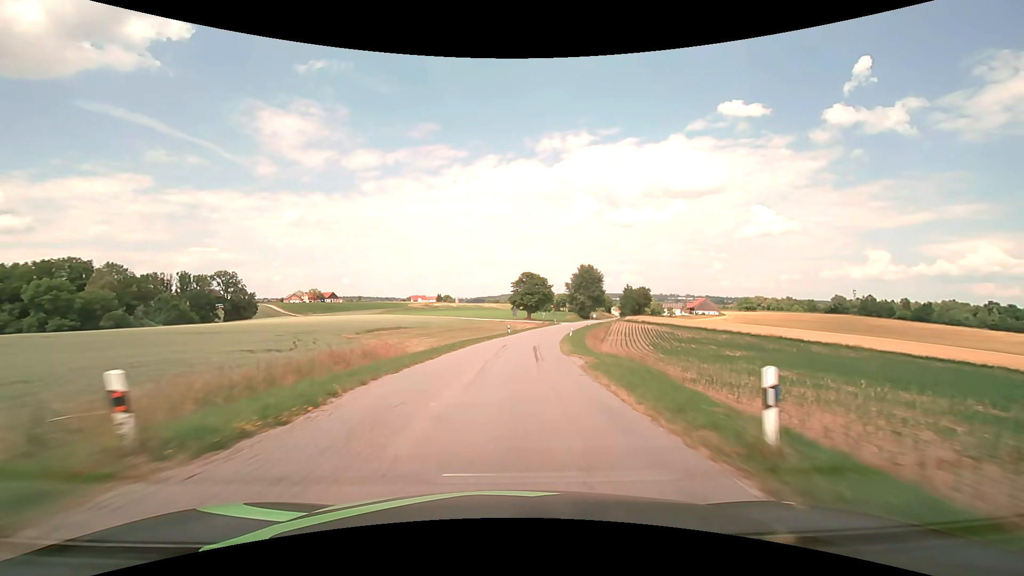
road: tertiary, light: Day
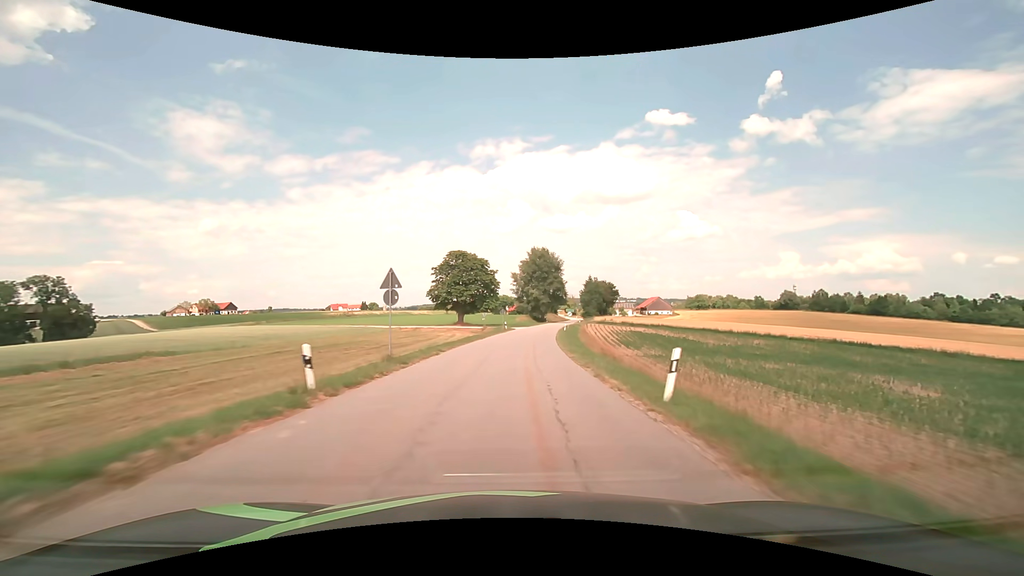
(+2.7, +45.5) m; +7°
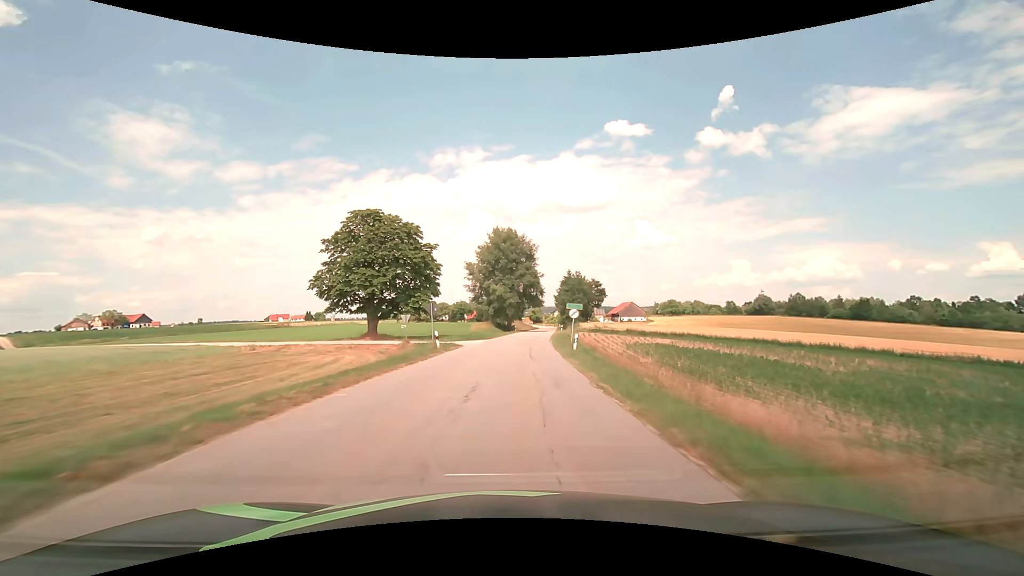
(+1.4, +33.8) m; +4°
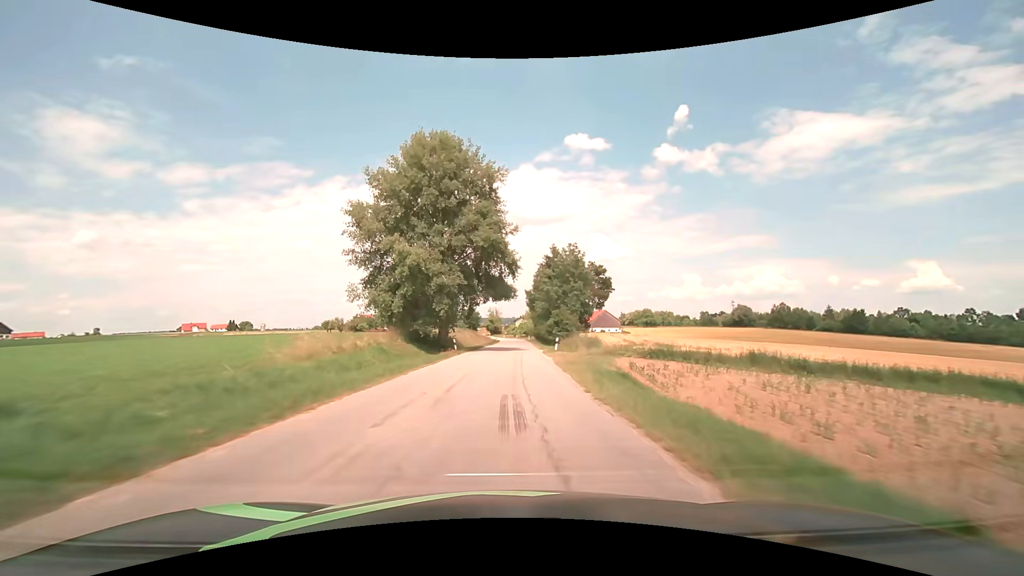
(+2.0, +45.2) m; +5°
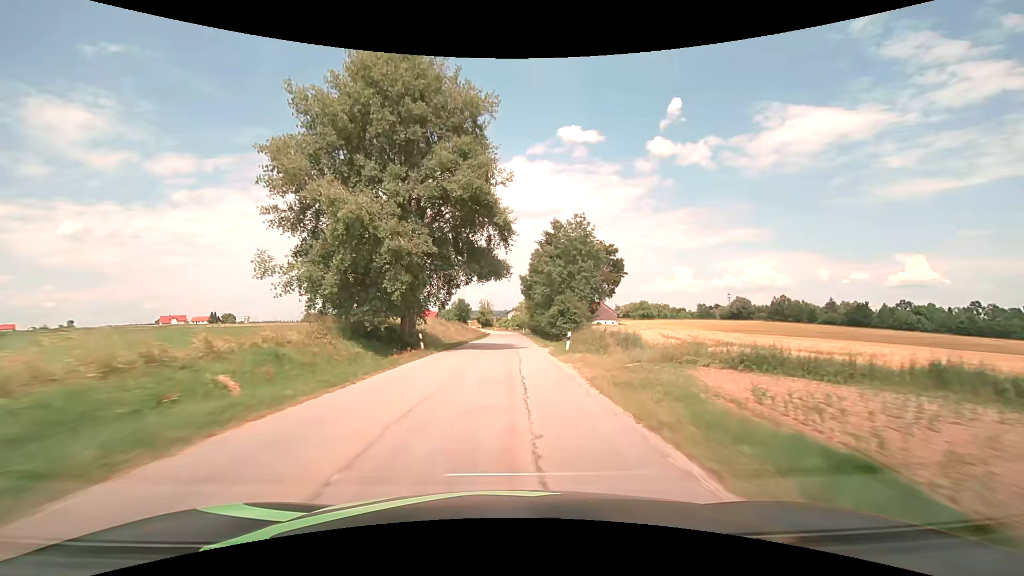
(+0.1, +11.7) m; +1°
(0, +10) (0, +20) (0, +30) (0, +40) (0, +50) (0, +60) (+1, +70) (+1, +80) (0, +90) (0, +100) m
